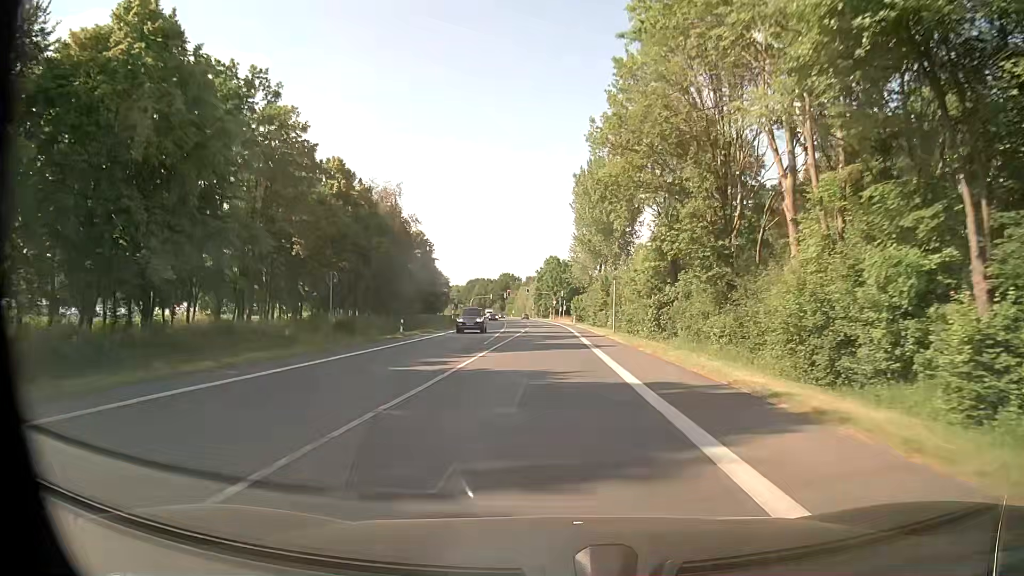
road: primary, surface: asphalt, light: Day
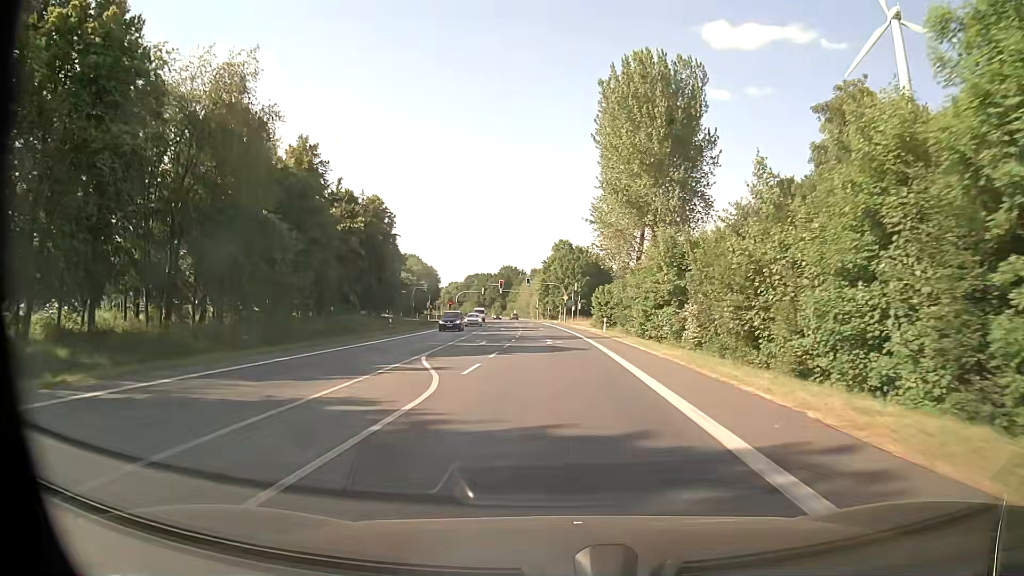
(-0.3, +44.2) m; -1°
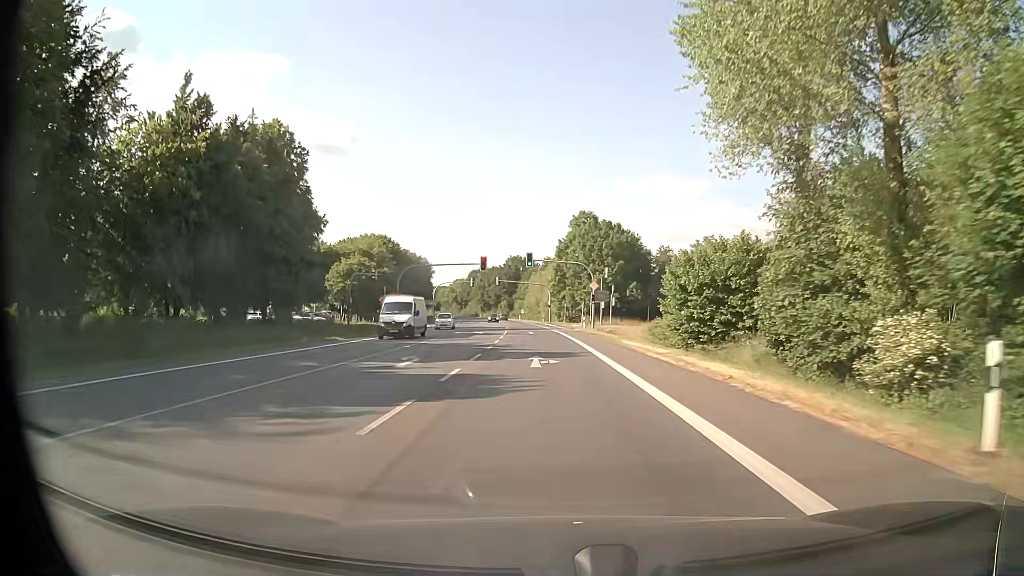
(0.0, +44.1) m; -1°
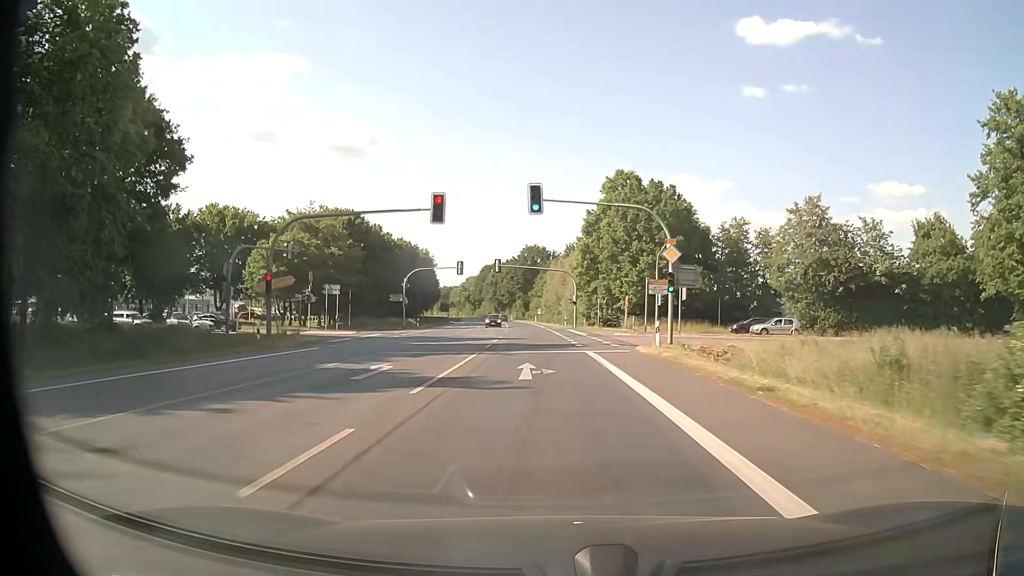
(-0.6, +33.0) m; -2°
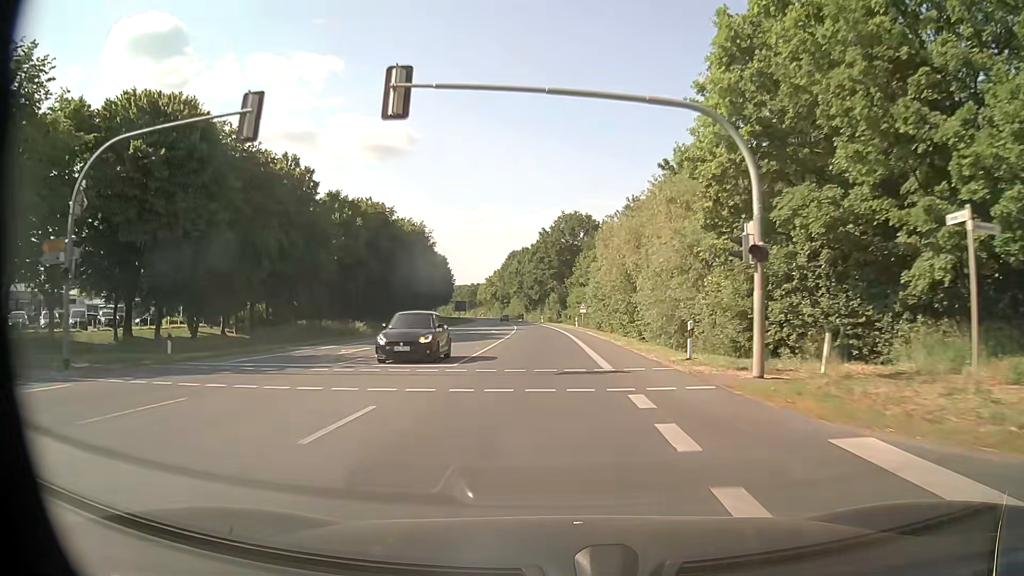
(-1.3, +54.9) m; -4°
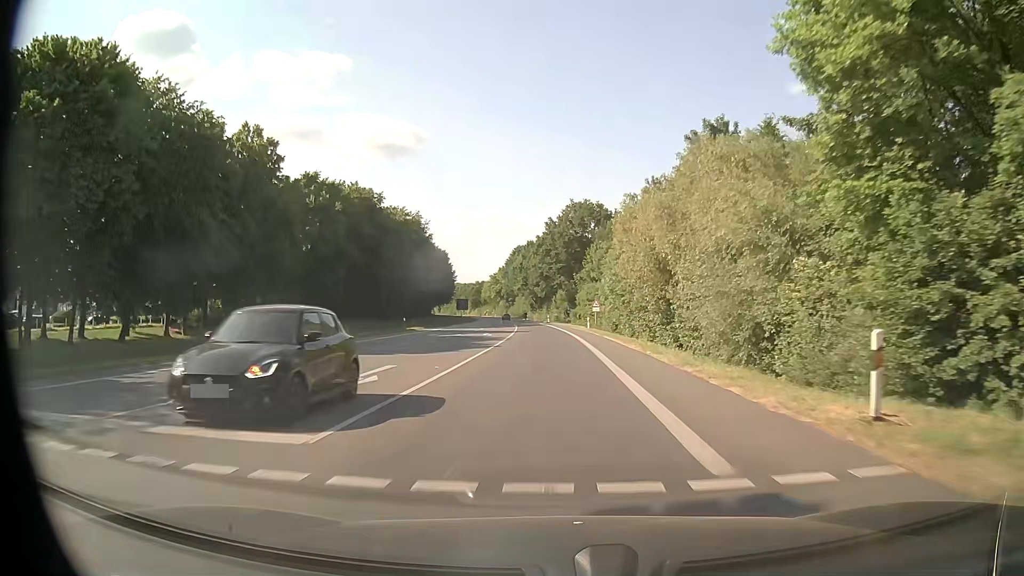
(0.0, +11.0) m; -1°
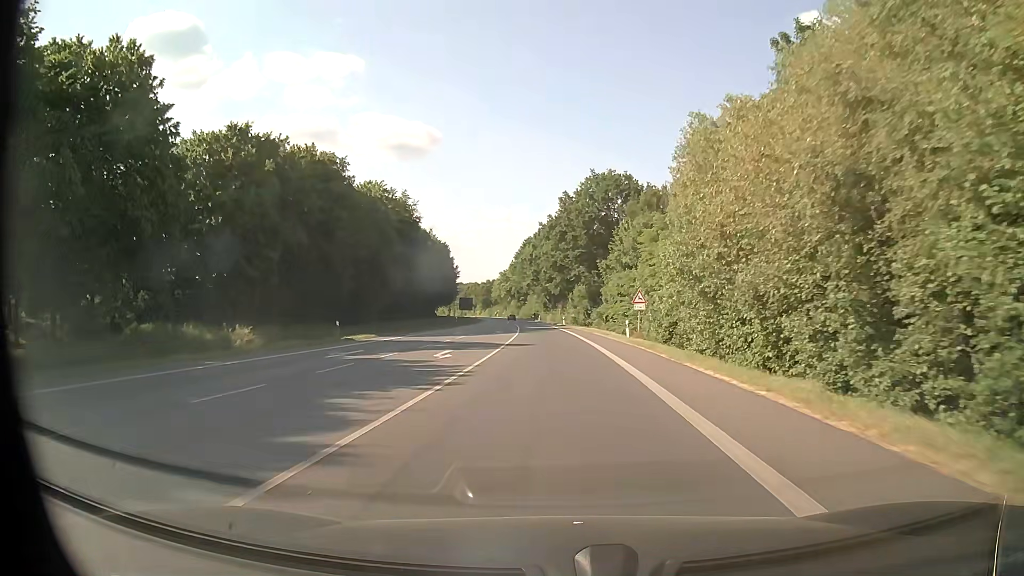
(-0.2, +21.8) m; -2°
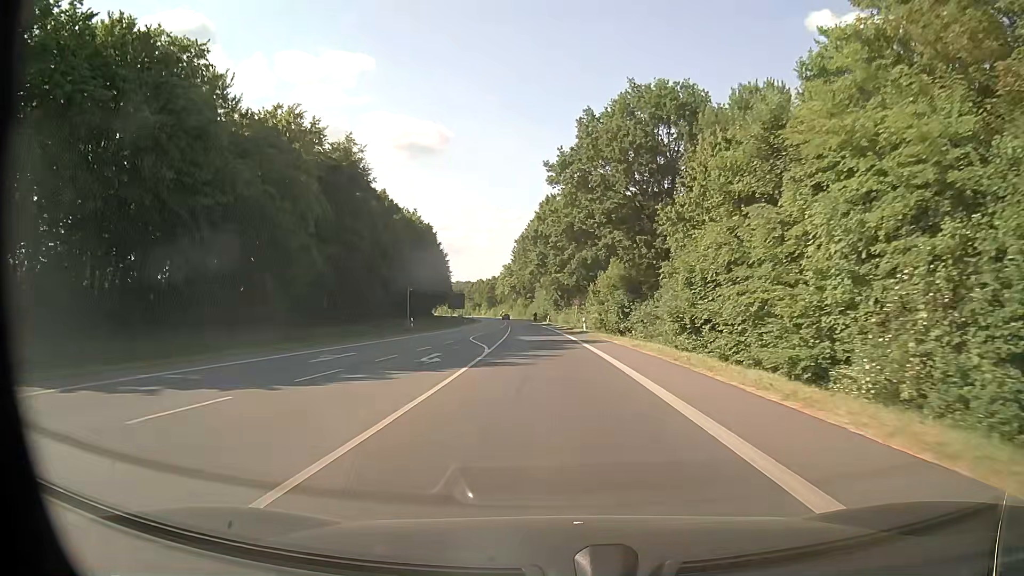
(-0.2, +32.6) m; -1°
(0, +10) (0, +20) (0, +30) (-1, +40) (-1, +50) (-2, +60) (-2, +70) (-3, +80) (-4, +90) (-5, +100) m
